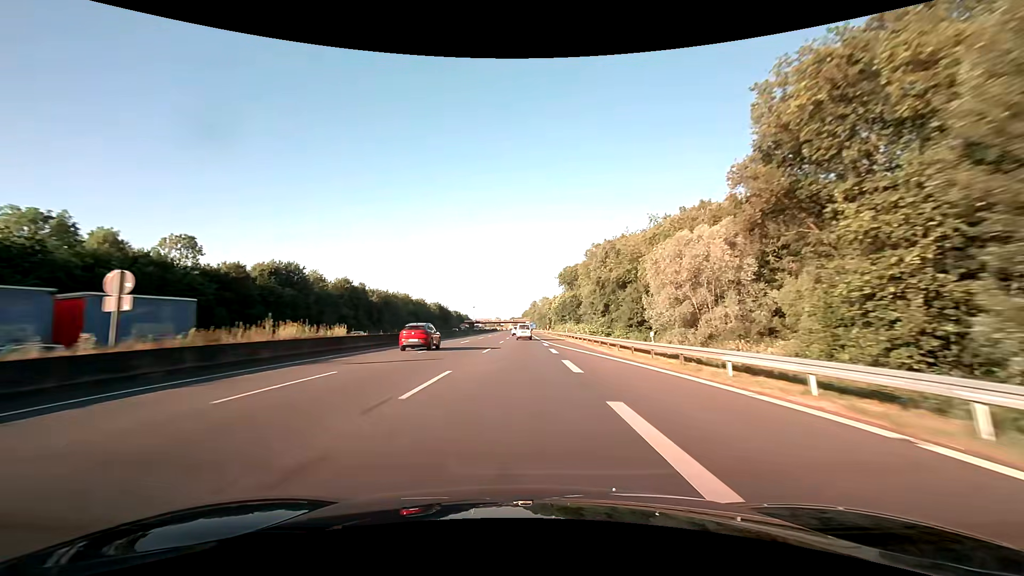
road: motorway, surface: asphalt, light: Day
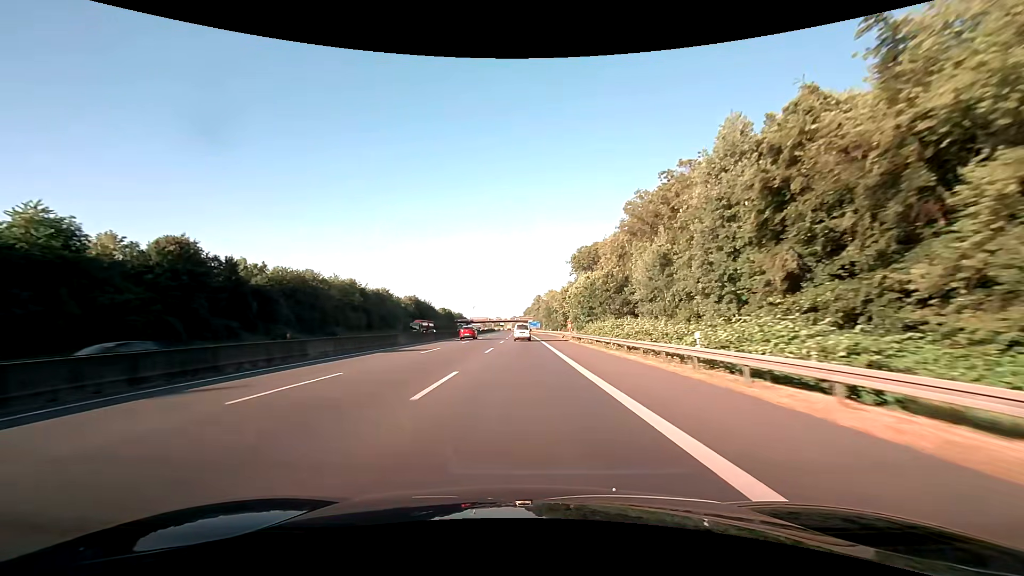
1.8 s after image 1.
(+0.1, +54.3) m; 0°
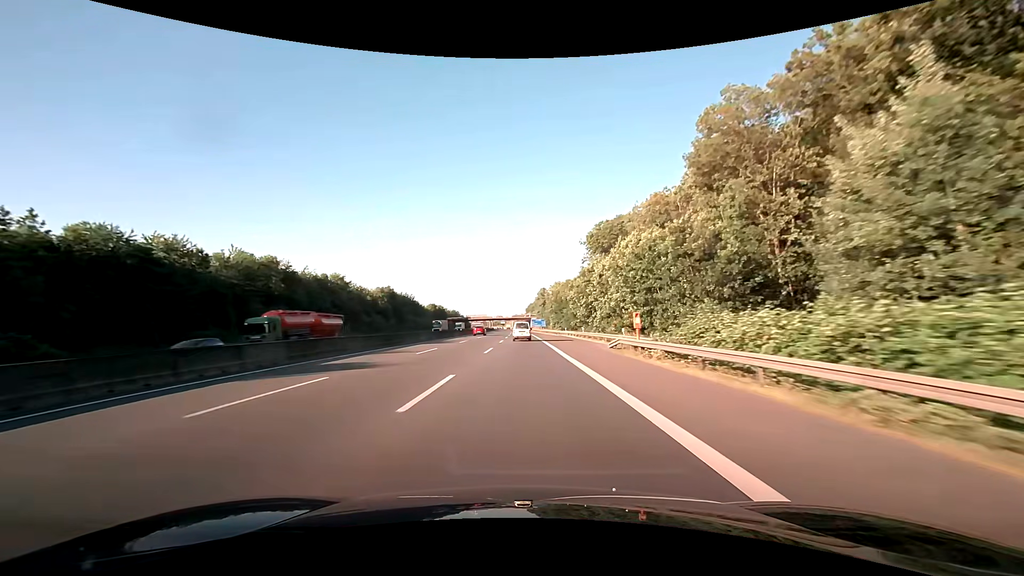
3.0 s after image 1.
(0.0, +37.5) m; 0°
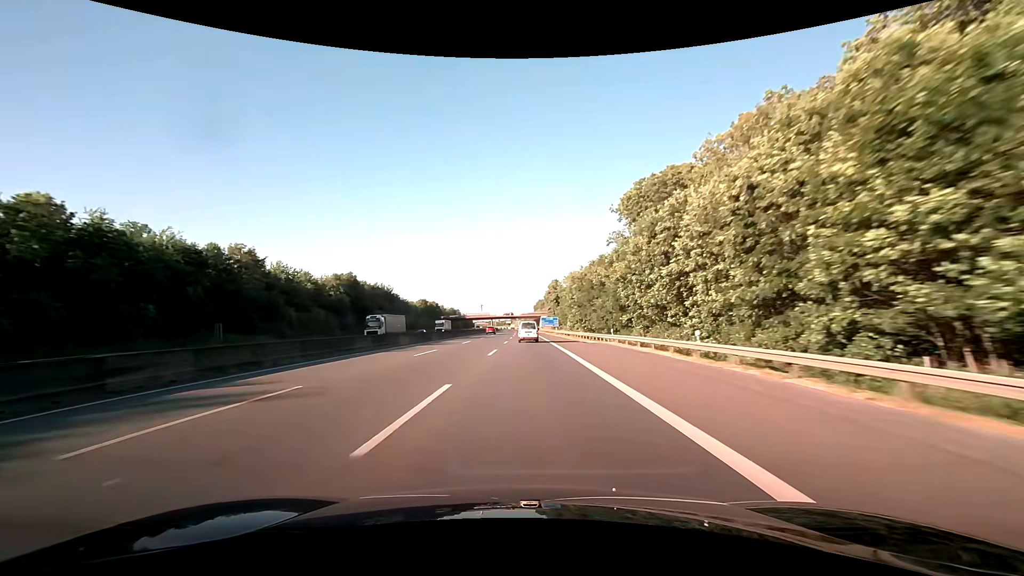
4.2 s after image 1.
(-0.2, +38.5) m; -1°
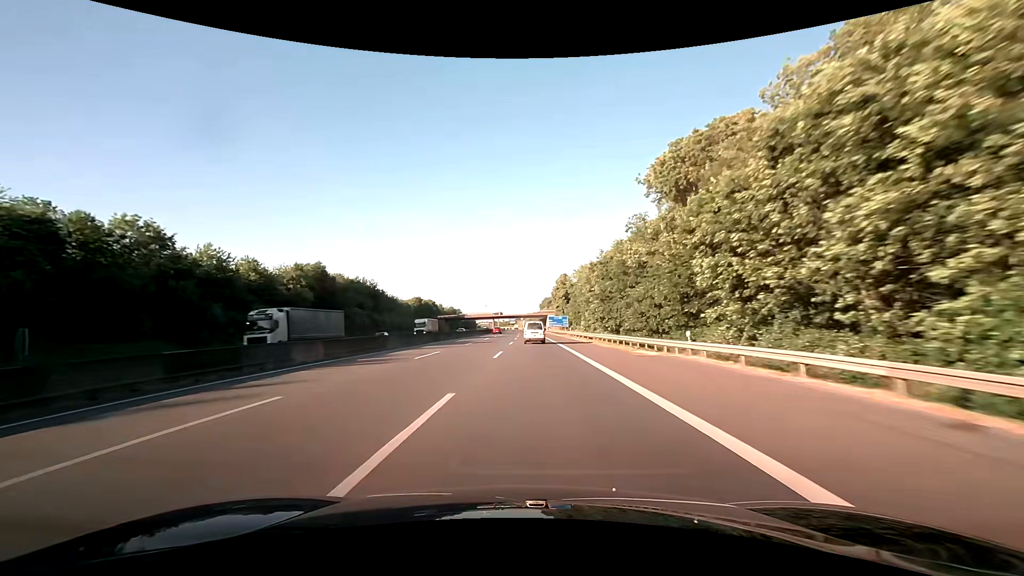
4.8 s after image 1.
(-0.1, +19.6) m; 0°
